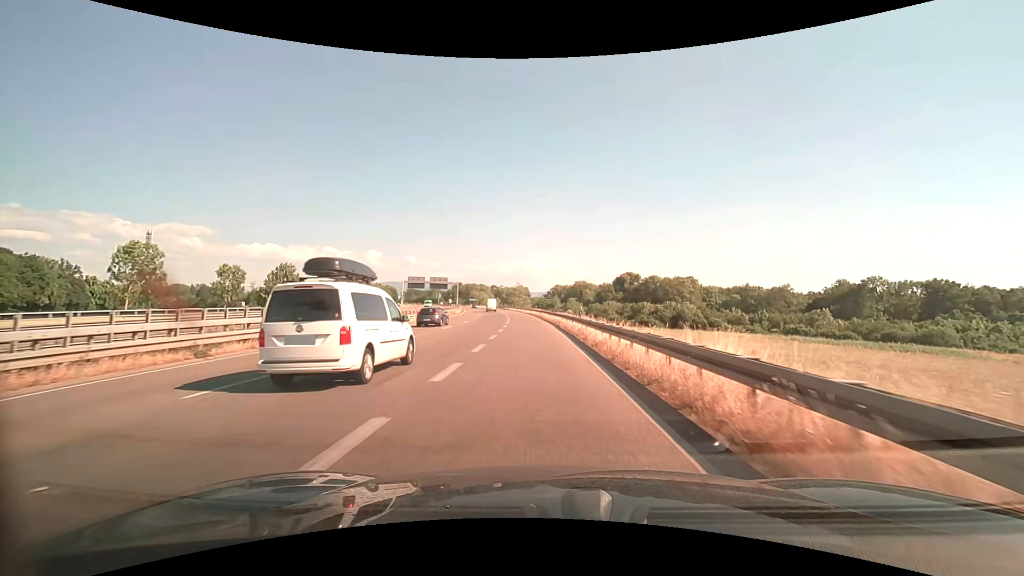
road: trunk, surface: asphalt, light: Day
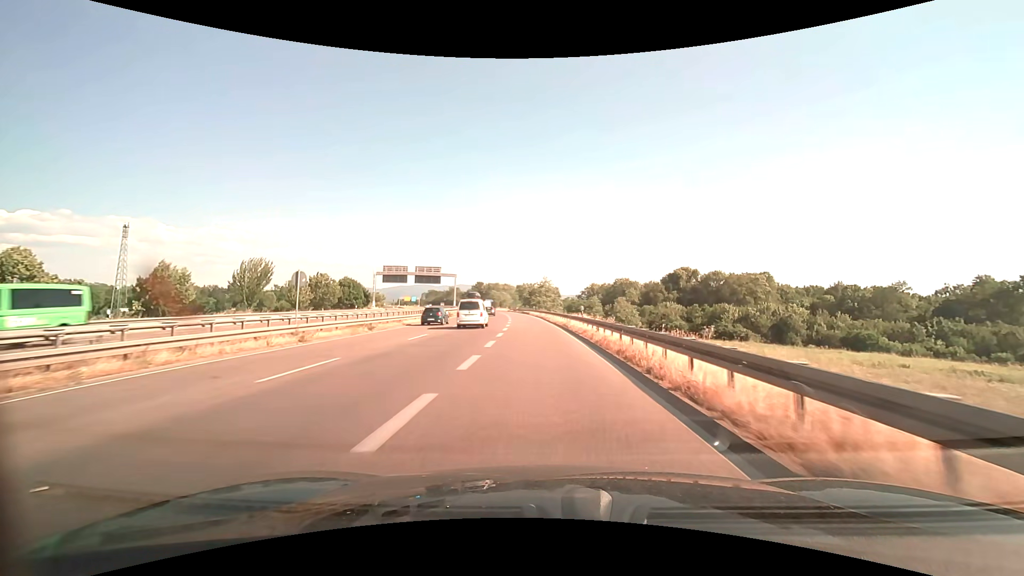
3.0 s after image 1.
(-1.2, +46.9) m; -3°
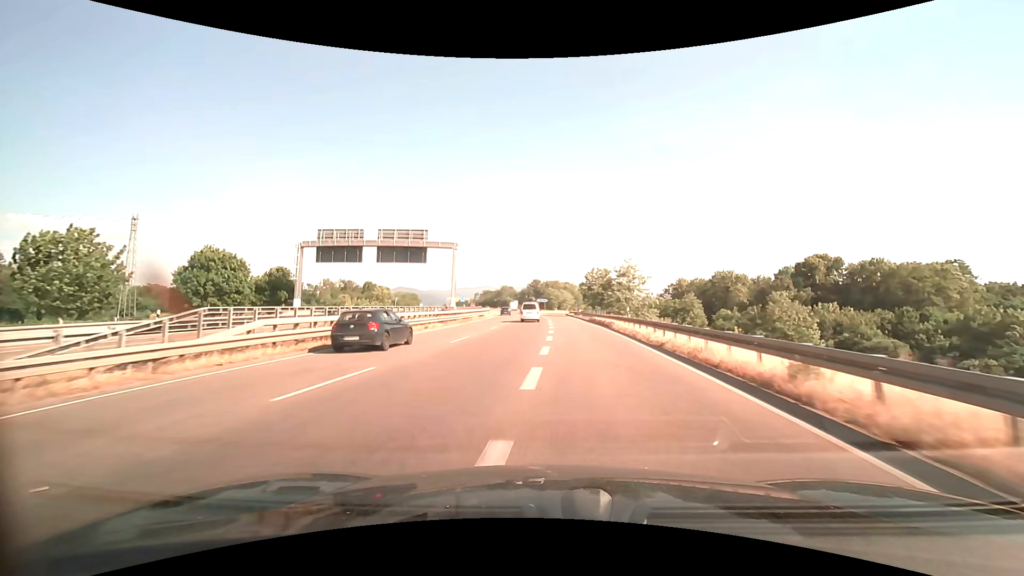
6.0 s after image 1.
(-2.6, +50.9) m; -7°
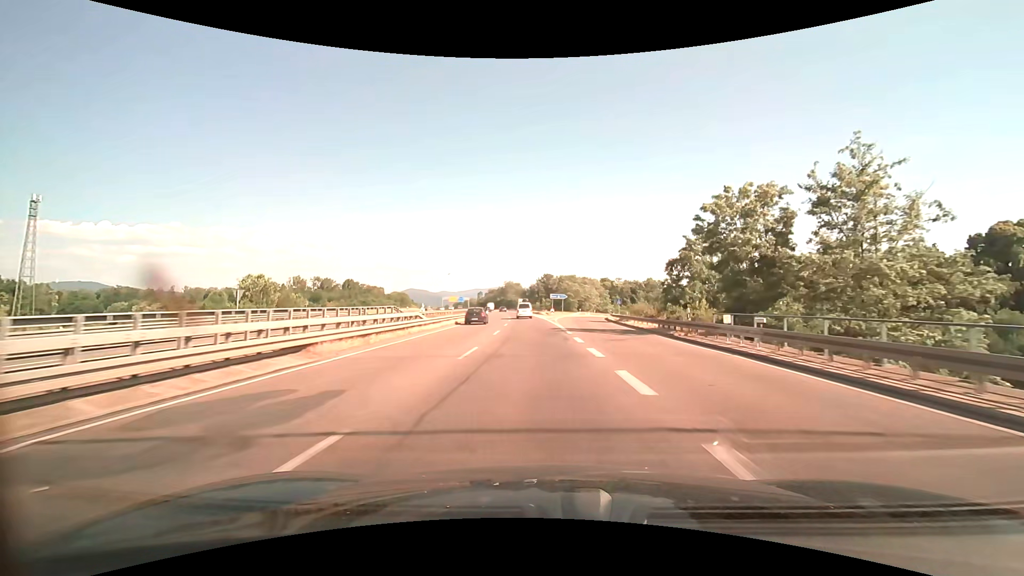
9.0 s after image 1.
(-1.1, +54.5) m; -1°
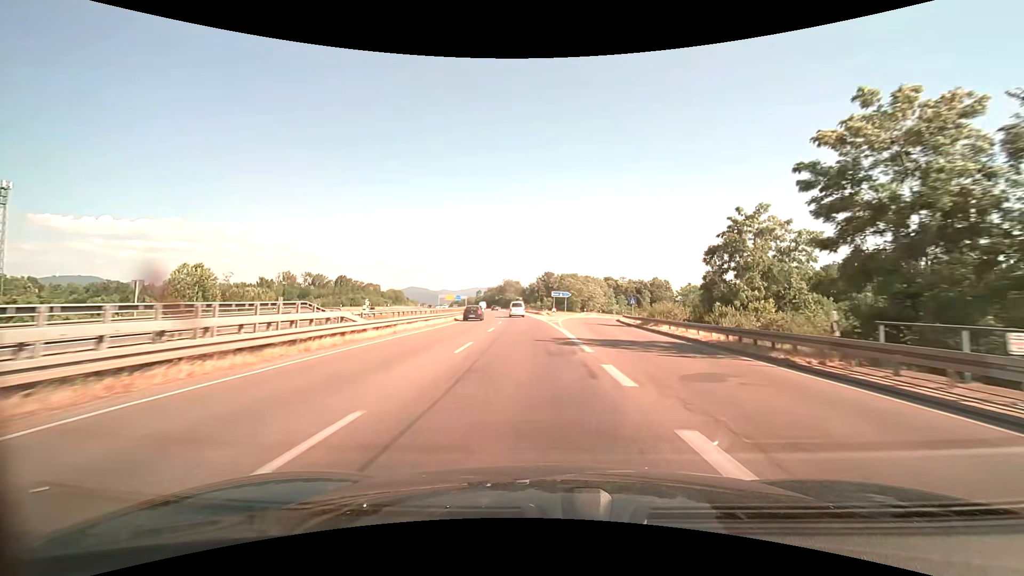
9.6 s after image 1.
(0.0, +11.2) m; 0°
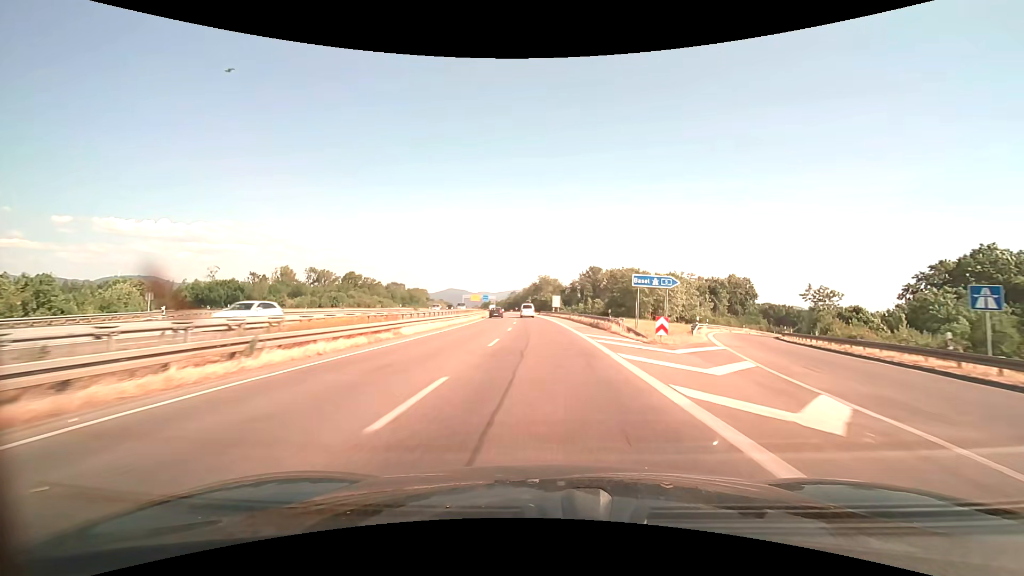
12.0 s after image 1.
(-1.9, +45.2) m; -5°
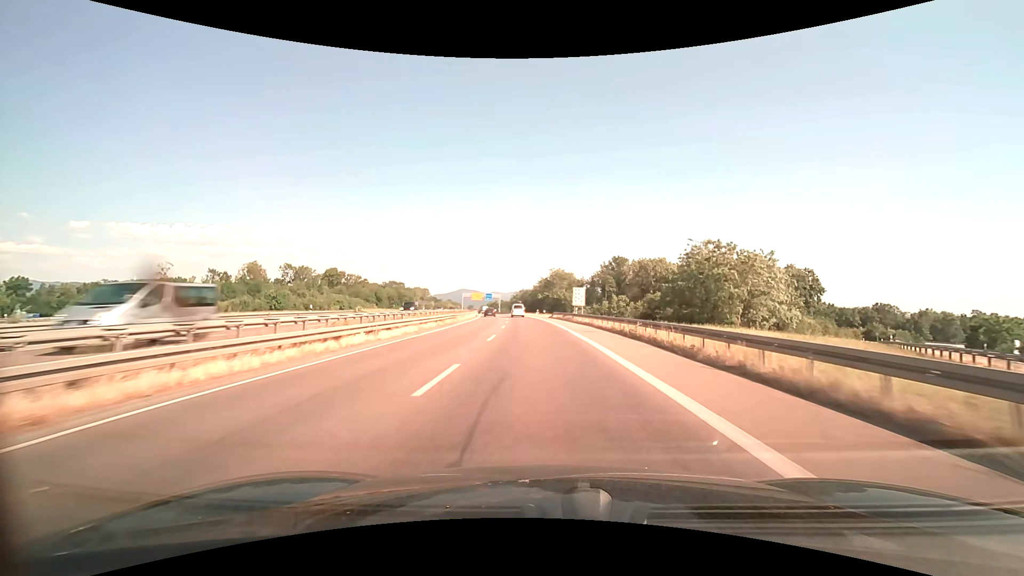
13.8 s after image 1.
(-0.4, +34.1) m; -1°
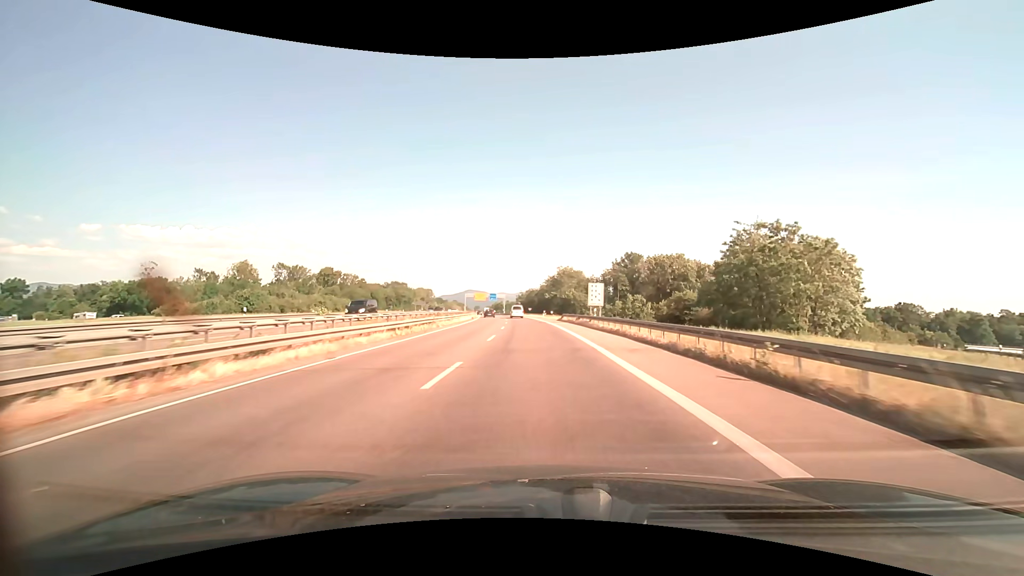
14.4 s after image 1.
(-0.1, +11.4) m; -1°
(0, +10) (0, +20) (-1, +30) (-1, +40) (-2, +50) (-2, +60) (-3, +70) (-4, +80) (-6, +90) (-7, +100) m
